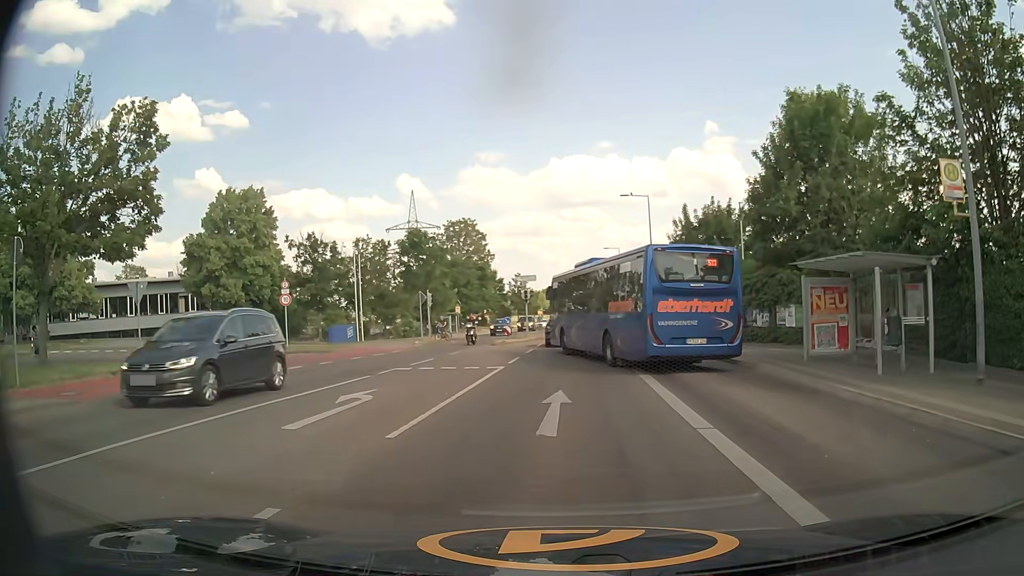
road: secondary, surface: asphalt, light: Day
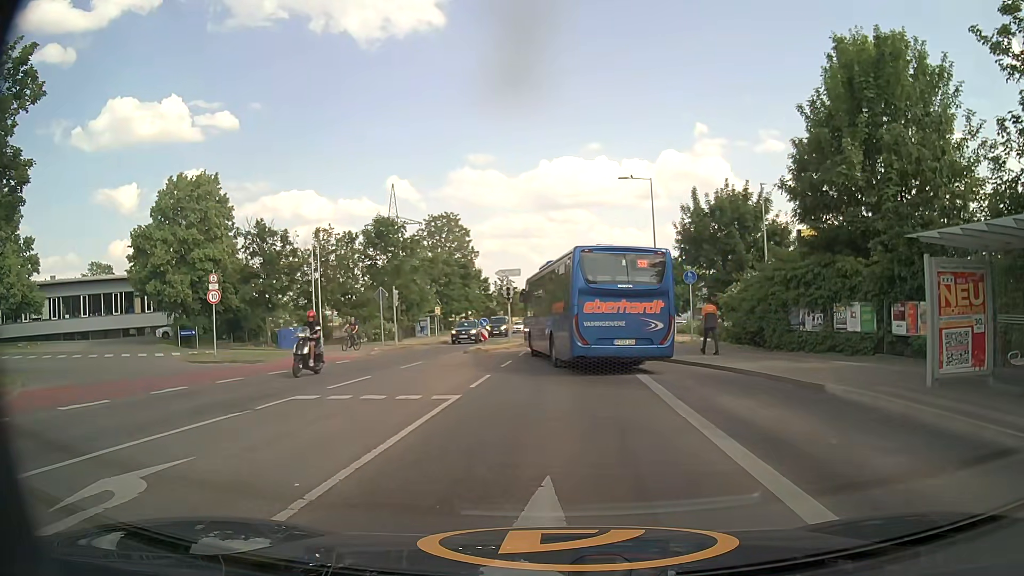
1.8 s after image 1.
(+0.1, +6.8) m; +1°
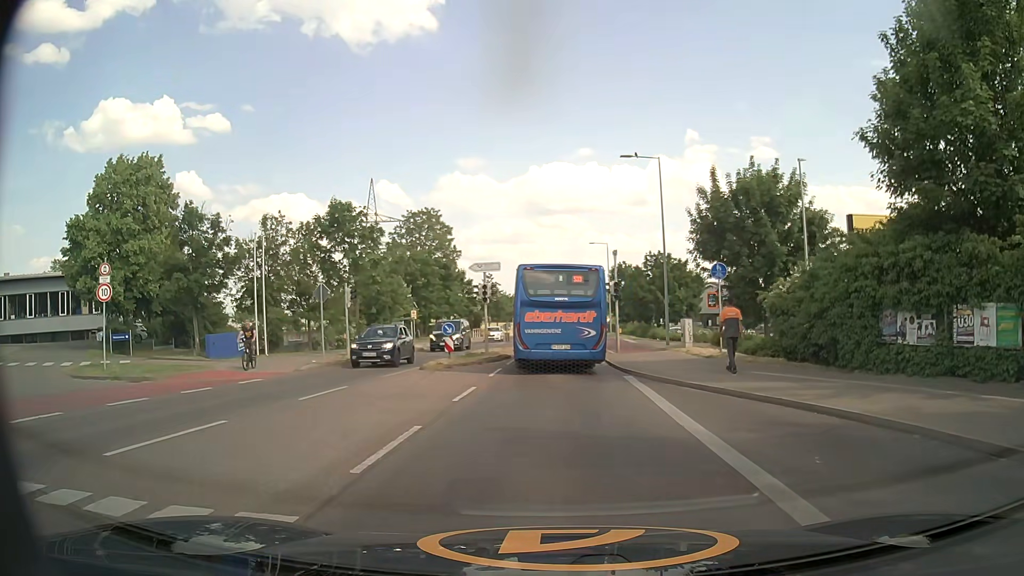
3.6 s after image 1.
(+0.1, +7.5) m; +1°
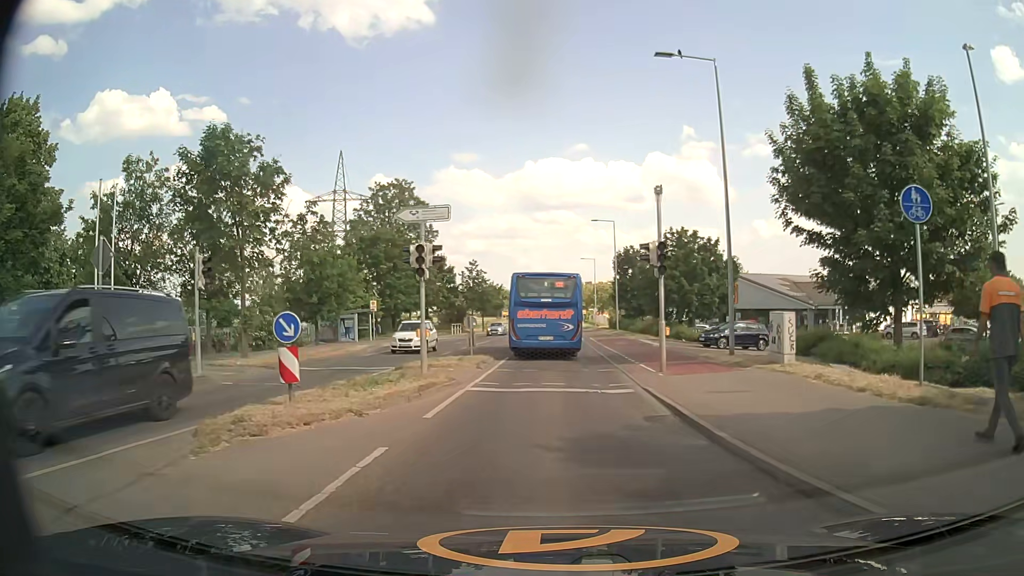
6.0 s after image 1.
(0.0, +14.2) m; 0°
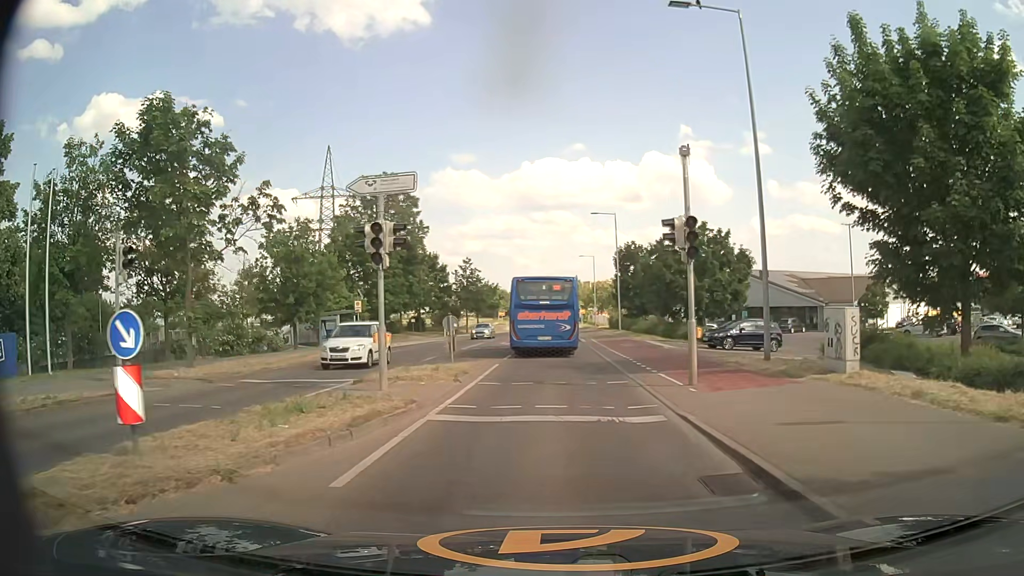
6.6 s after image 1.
(0.0, +3.9) m; +1°
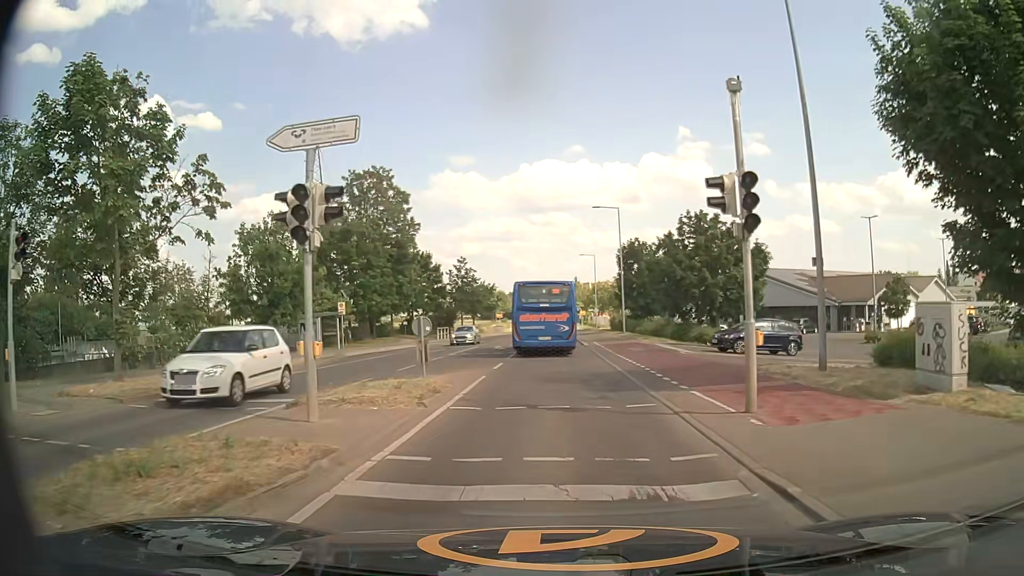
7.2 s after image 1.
(0.0, +4.0) m; 0°
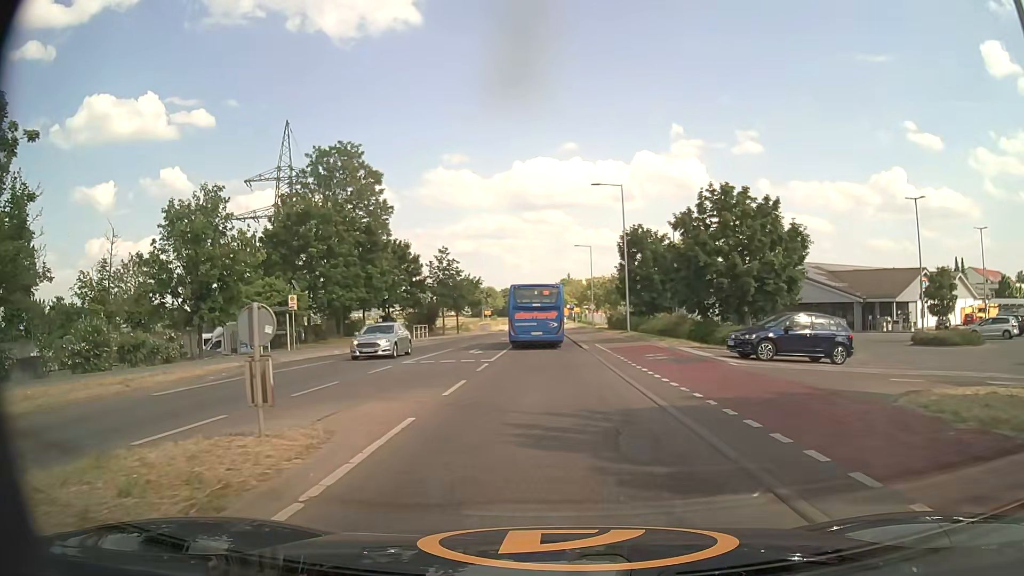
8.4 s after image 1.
(0.0, +8.2) m; 0°
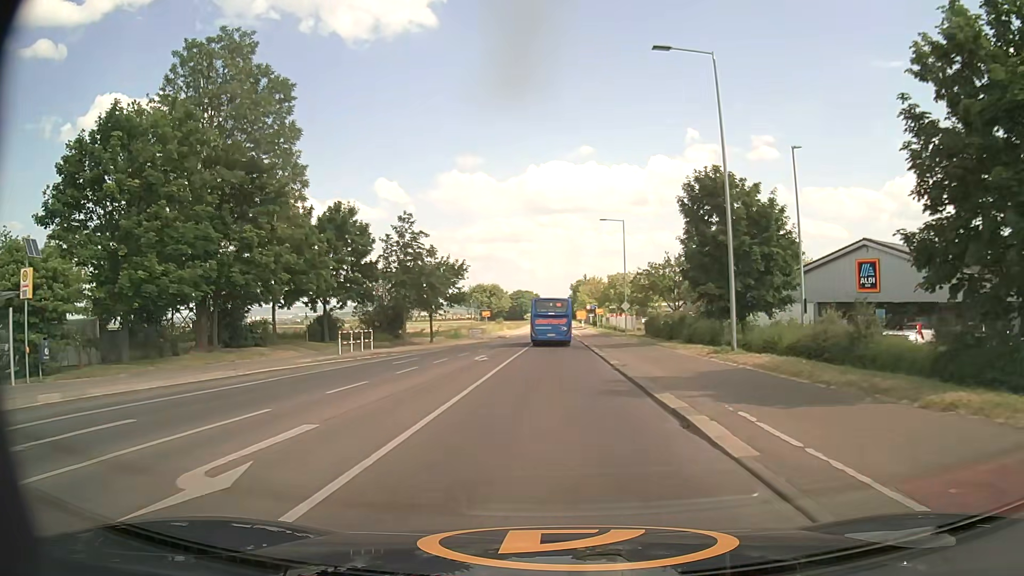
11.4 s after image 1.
(-0.1, +24.8) m; -1°
(0, +10) (0, +20) (0, +30) (0, +40) (0, +50) (0, +60) (0, +70) (0, +80) (0, +90) (0, +100) m
